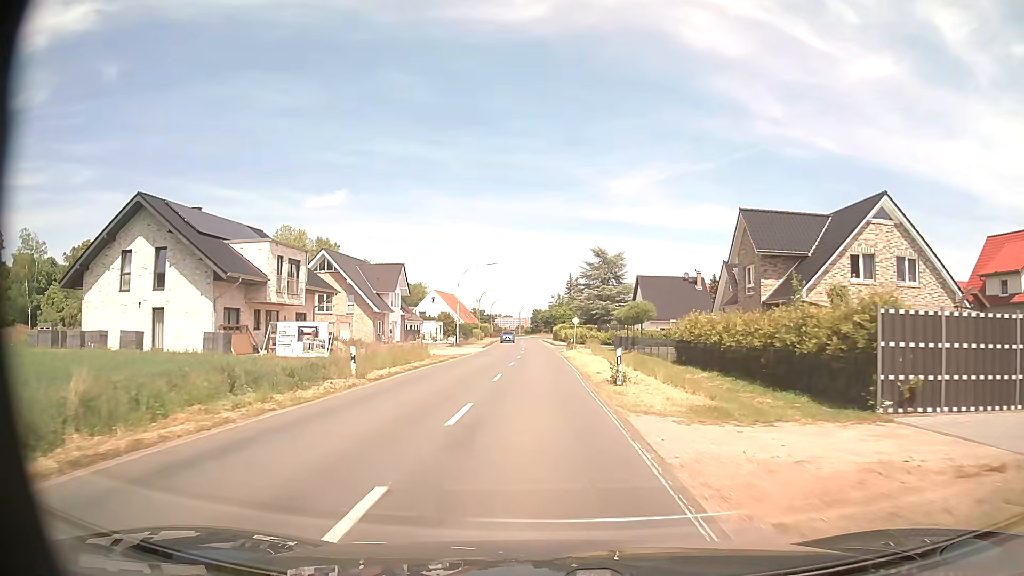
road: secondary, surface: asphalt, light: Day
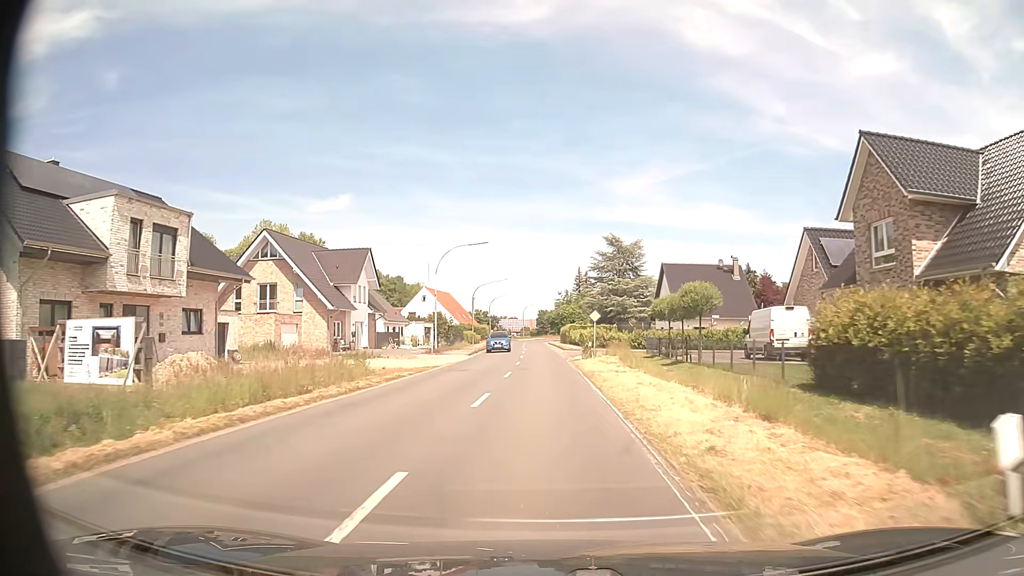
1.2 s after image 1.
(0.0, +15.6) m; 0°
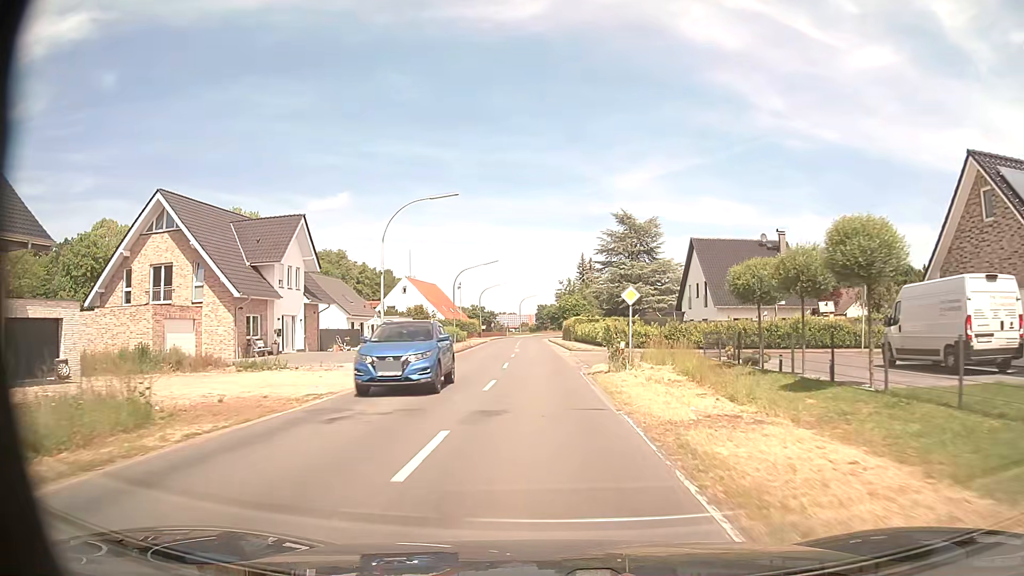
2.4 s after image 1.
(0.0, +15.6) m; 0°
